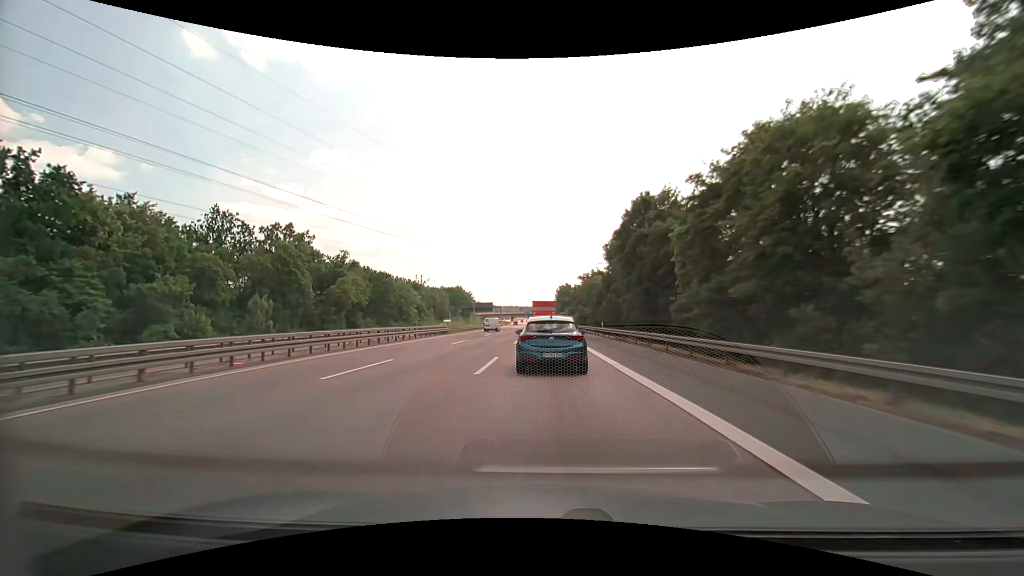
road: motorway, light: Day
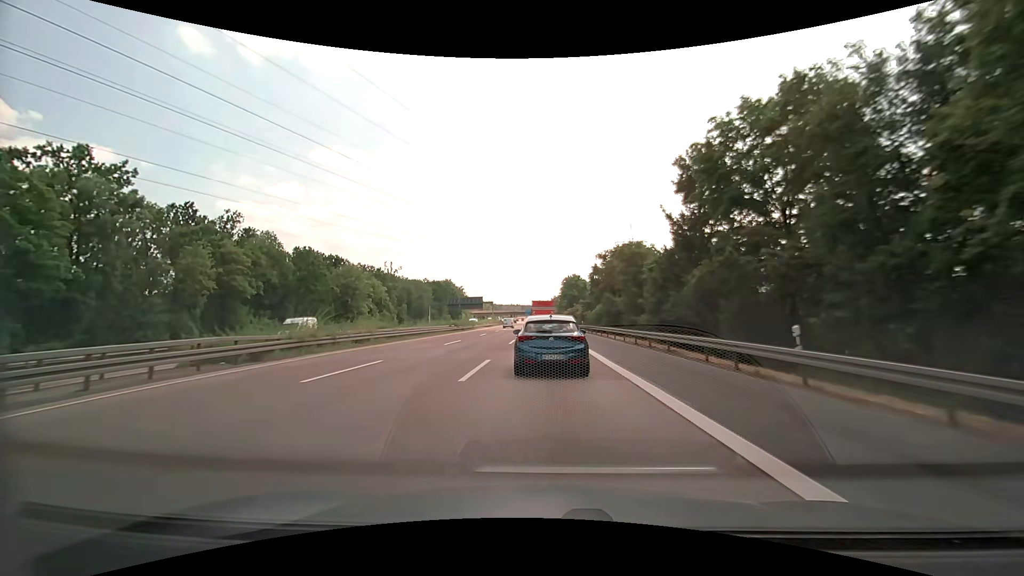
(-0.1, +37.3) m; 0°
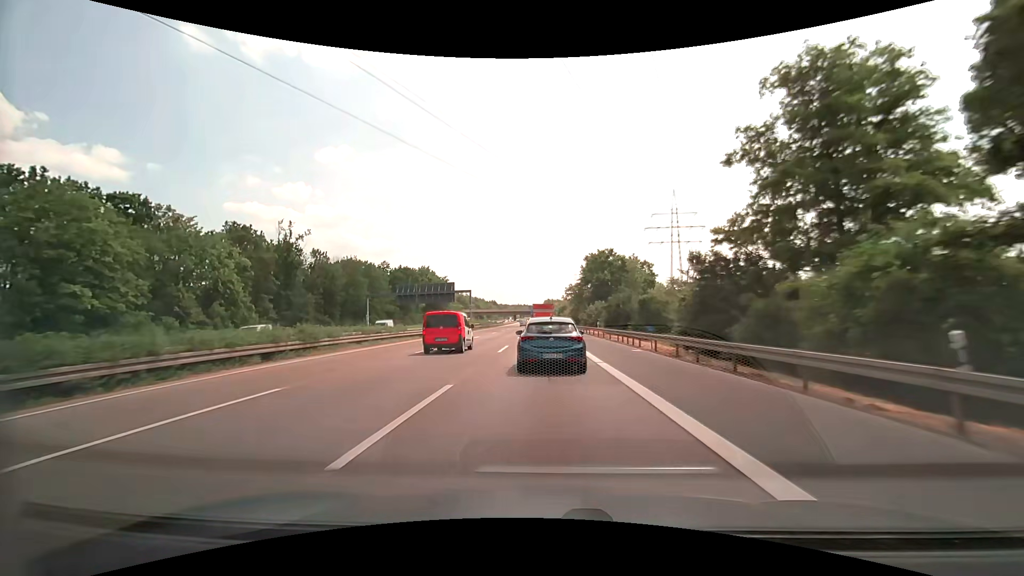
(-0.5, +60.3) m; -1°
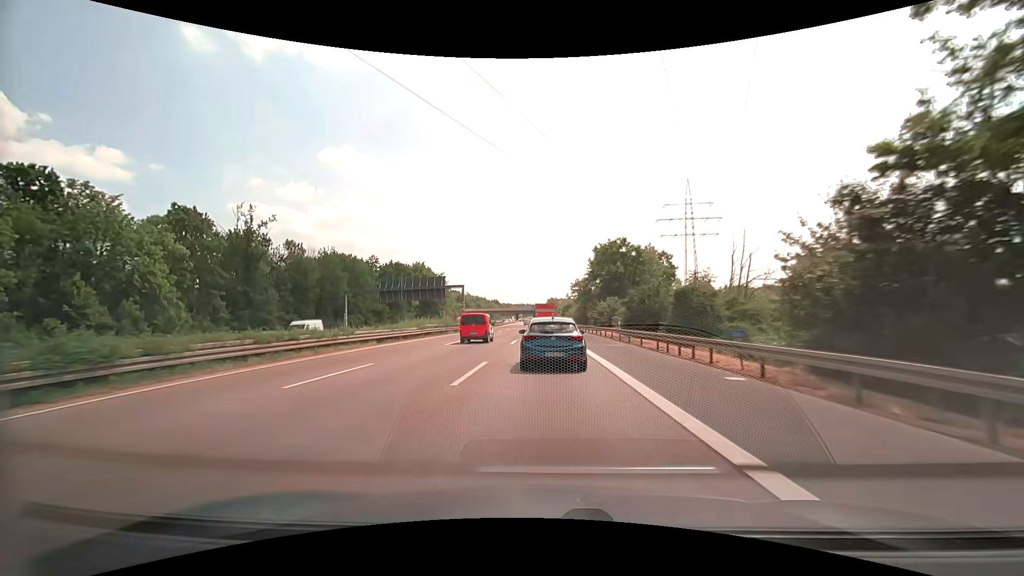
(-0.1, +12.0) m; -1°
(0, +10) (0, +20) (0, +30) (0, +40) (0, +50) (0, +60) (0, +70) (0, +80) (0, +90) (0, +100) m
